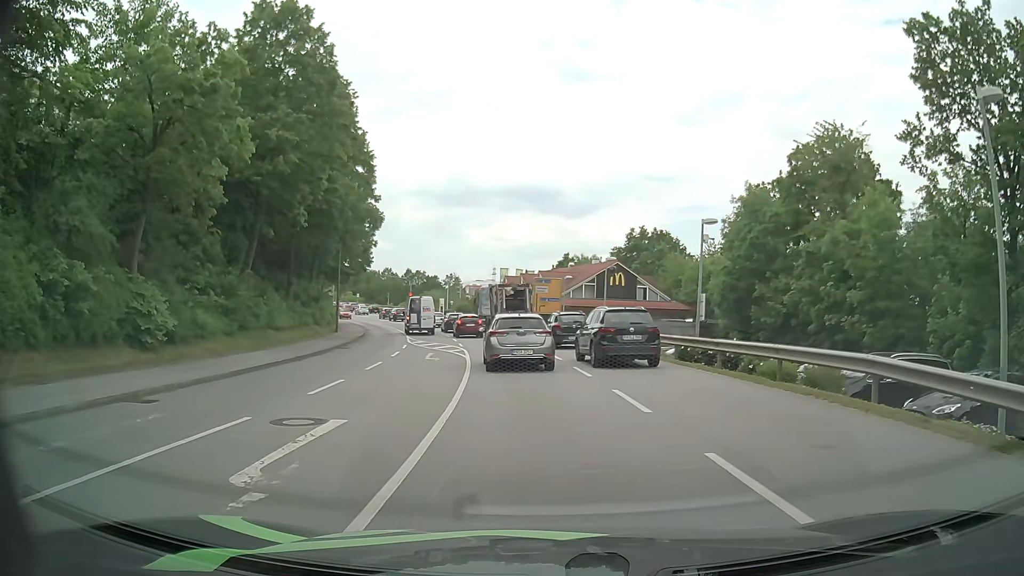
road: tertiary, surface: asphalt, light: Day
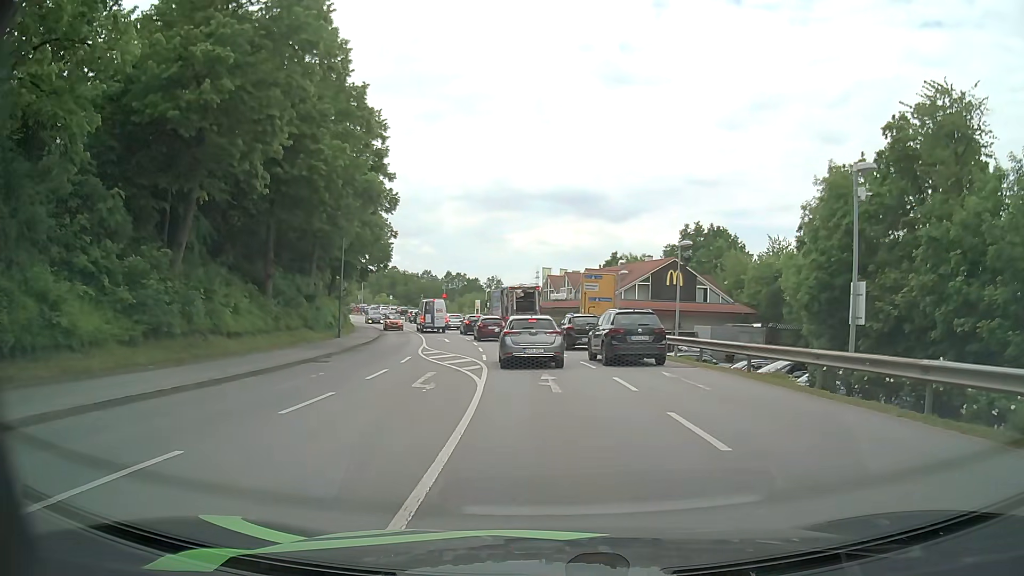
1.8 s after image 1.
(-0.3, +8.8) m; -4°
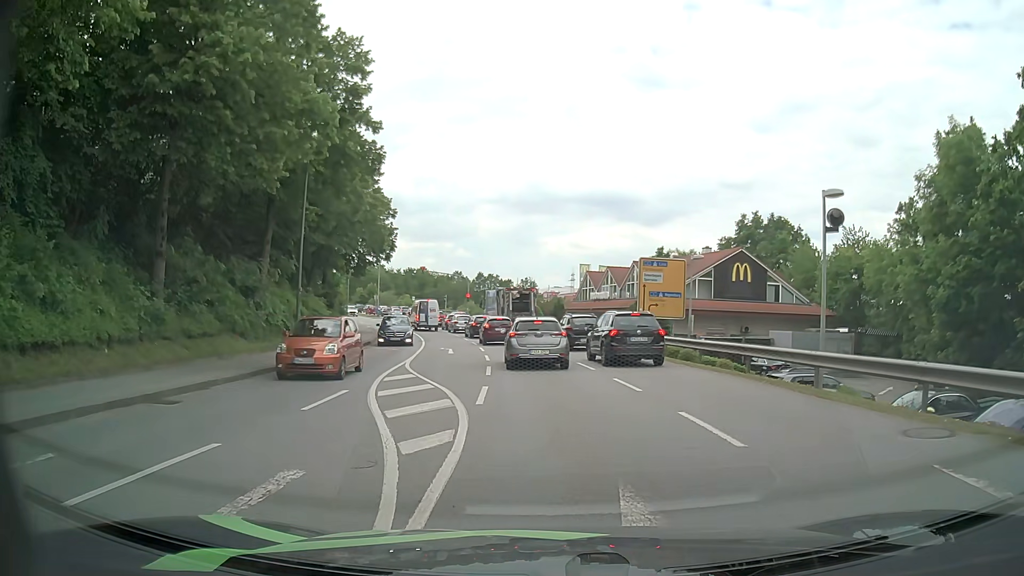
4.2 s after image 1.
(-0.4, +11.6) m; -3°
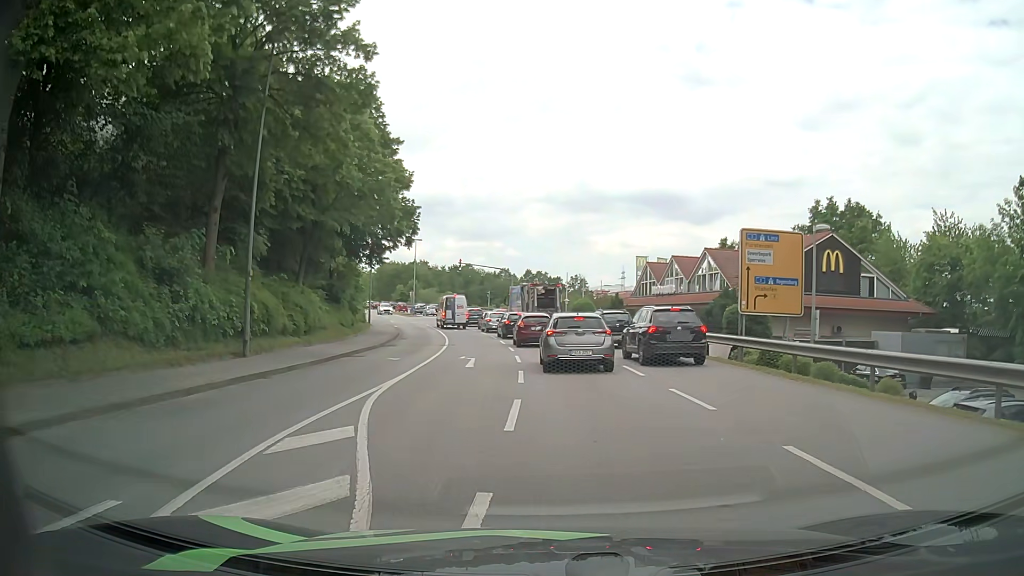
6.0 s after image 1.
(-0.3, +9.0) m; -4°
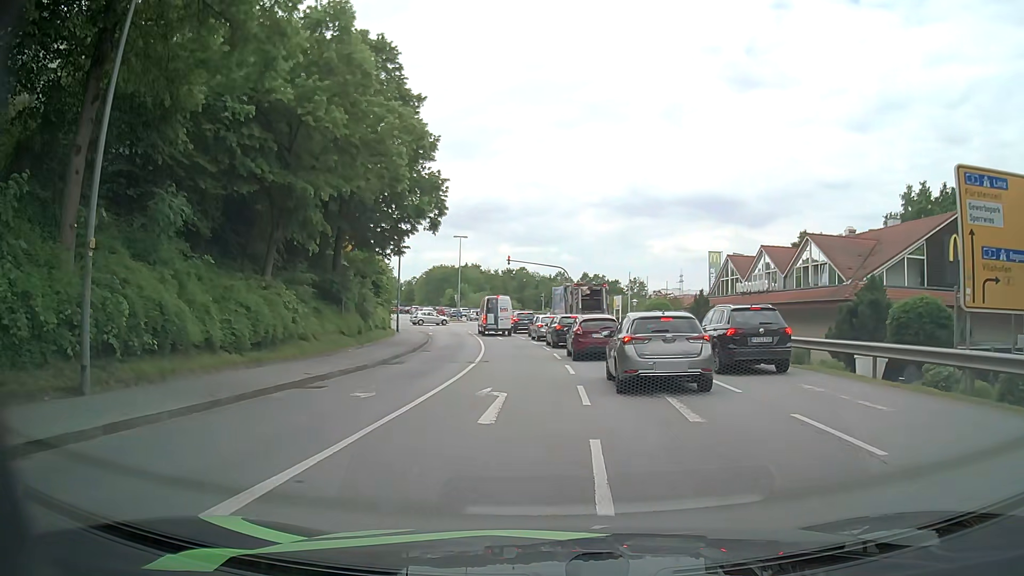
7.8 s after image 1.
(-0.4, +9.5) m; -5°
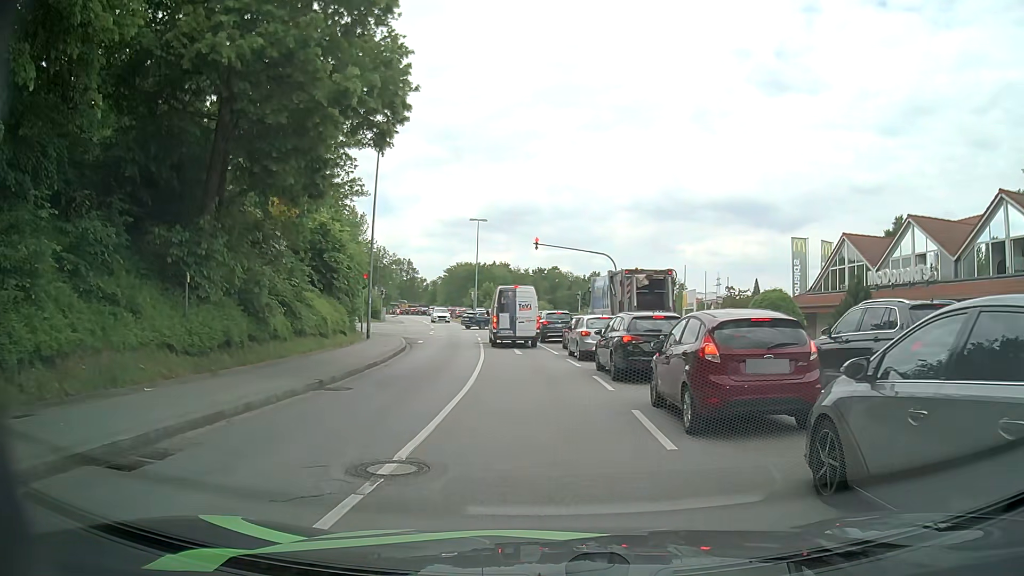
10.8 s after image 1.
(-0.5, +15.6) m; -4°
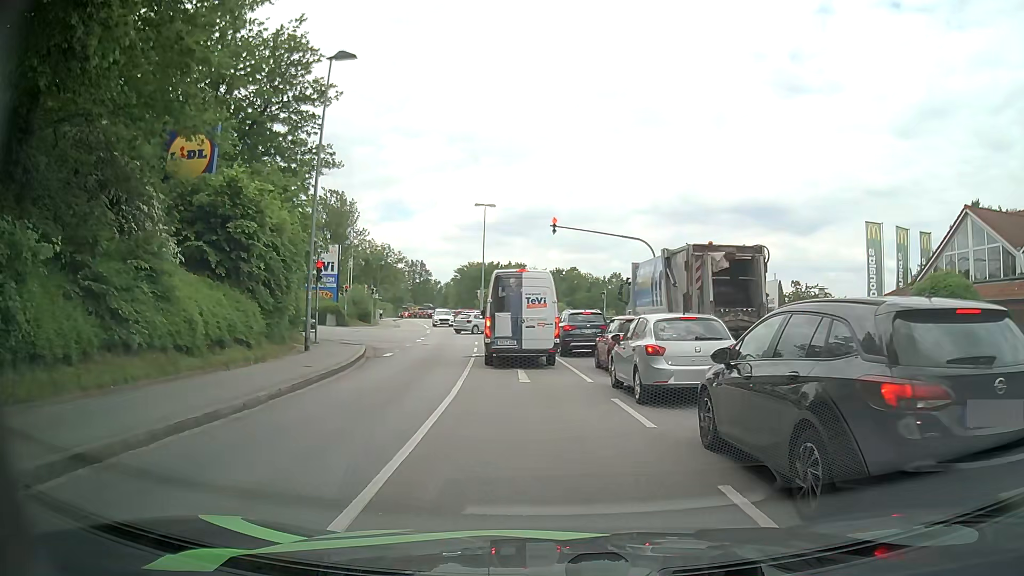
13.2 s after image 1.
(+0.2, +10.4) m; 0°
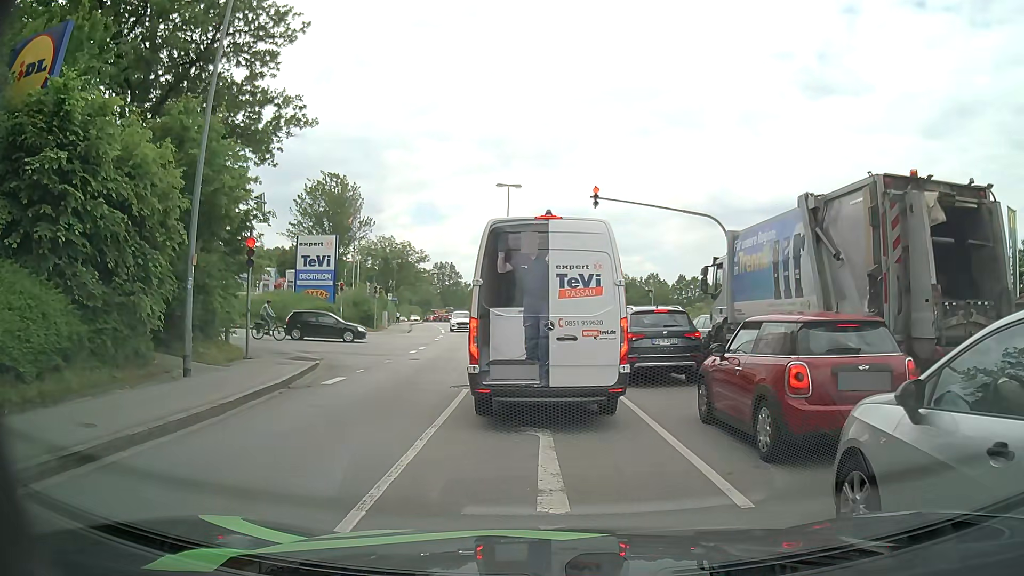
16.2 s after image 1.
(-0.2, +9.4) m; -2°
